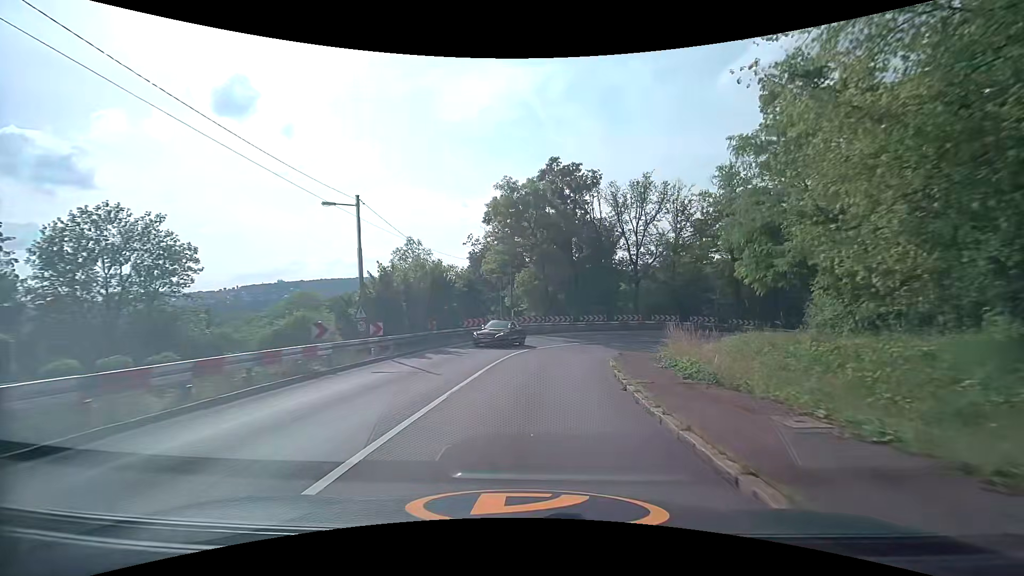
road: secondary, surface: asphalt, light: Day
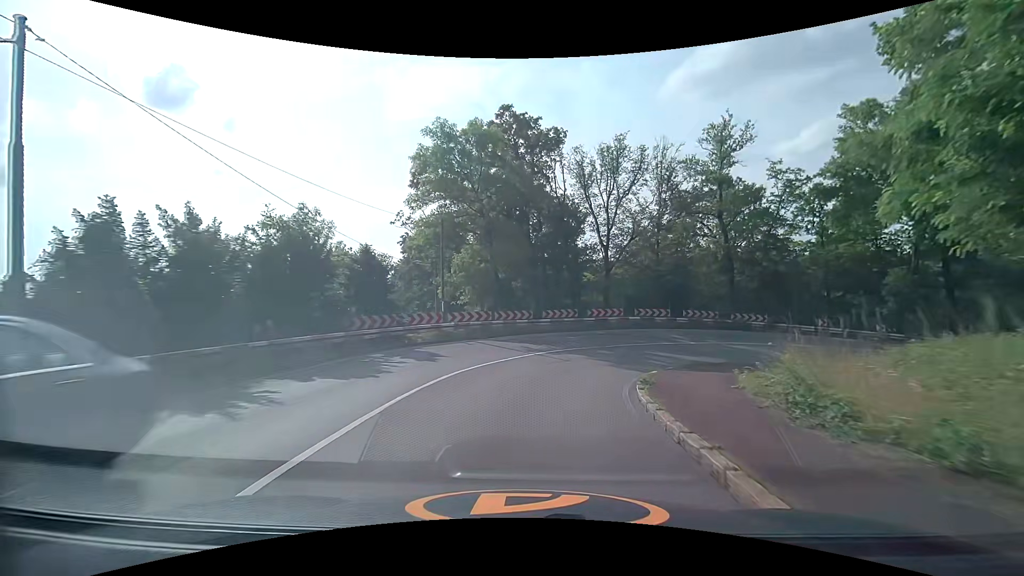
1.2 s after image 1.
(+0.6, +13.0) m; +6°
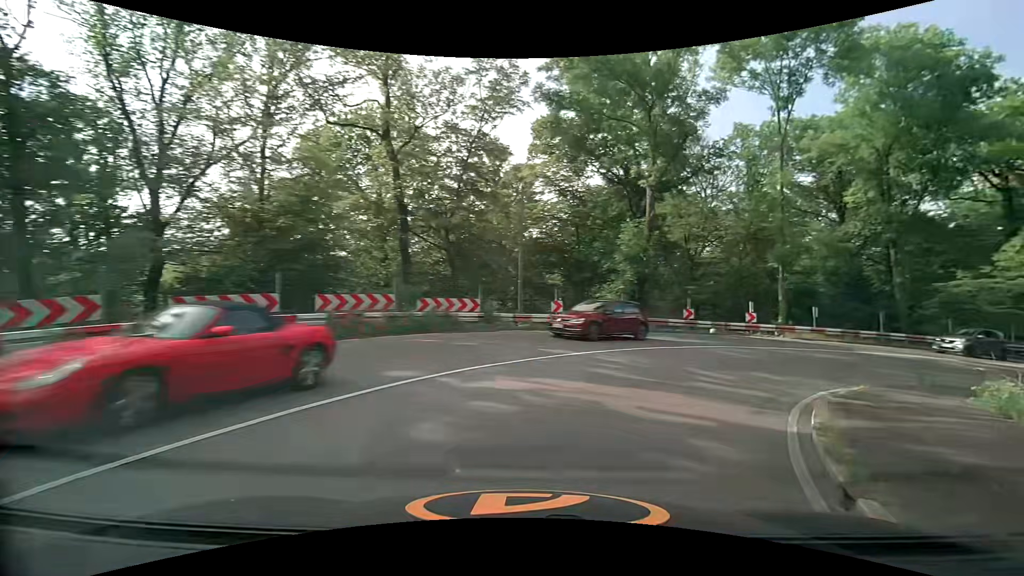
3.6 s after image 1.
(+5.9, +22.7) m; +40°
(+2, +10) (+9, +17) (+18, +21) (+28, +24) (+37, +25) (+47, +27) (+57, +29) (+67, +30) (+77, +32) (+87, +34) m
